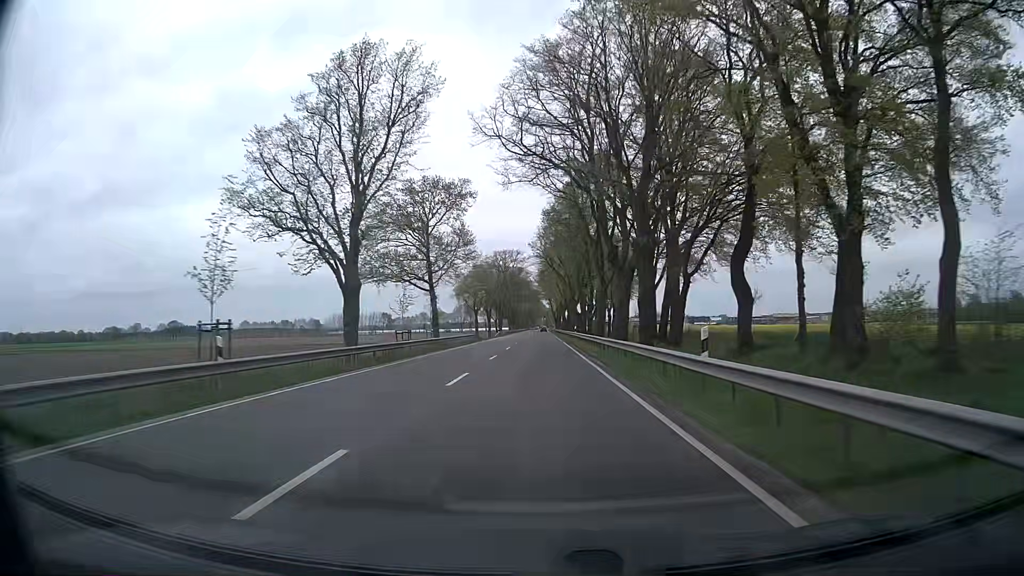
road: primary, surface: asphalt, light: Day
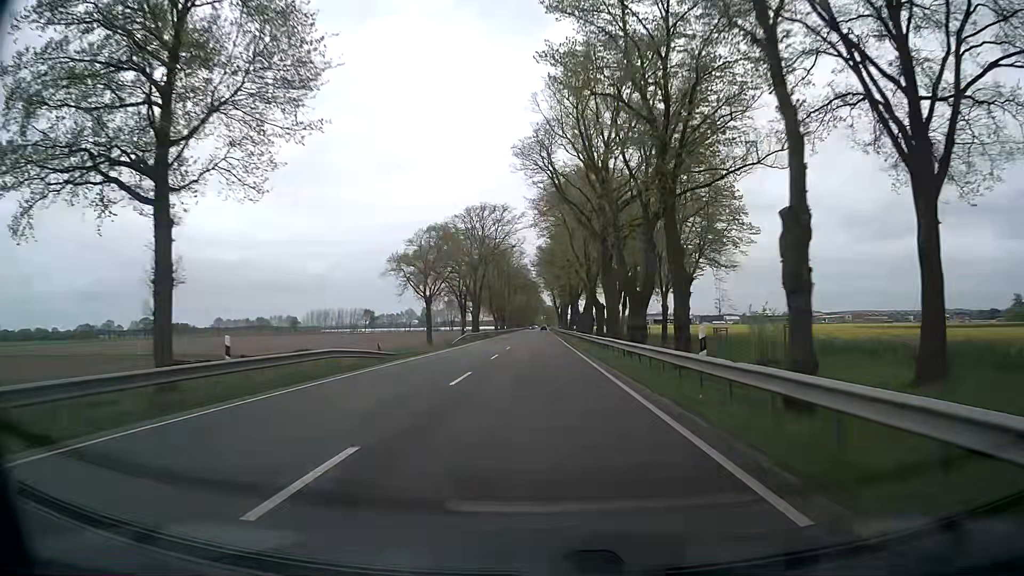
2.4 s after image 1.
(+0.1, +47.9) m; 0°
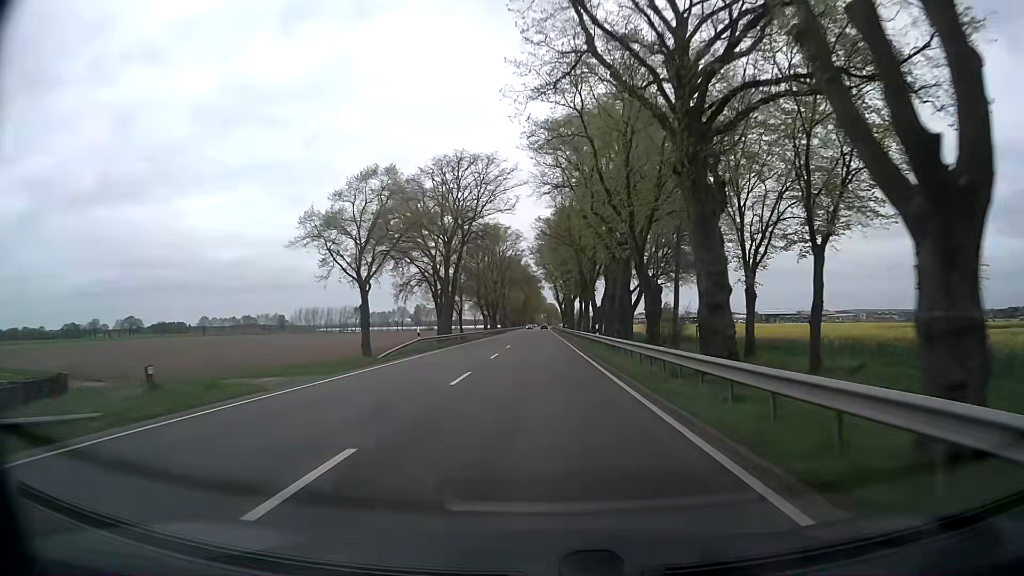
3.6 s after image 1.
(0.0, +24.2) m; 0°
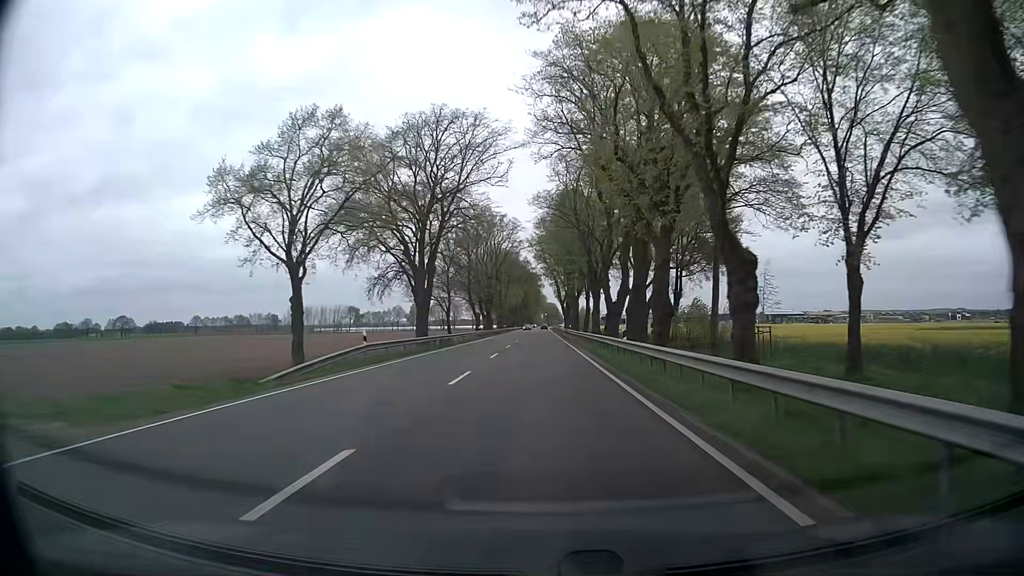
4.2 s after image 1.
(0.0, +12.1) m; 0°
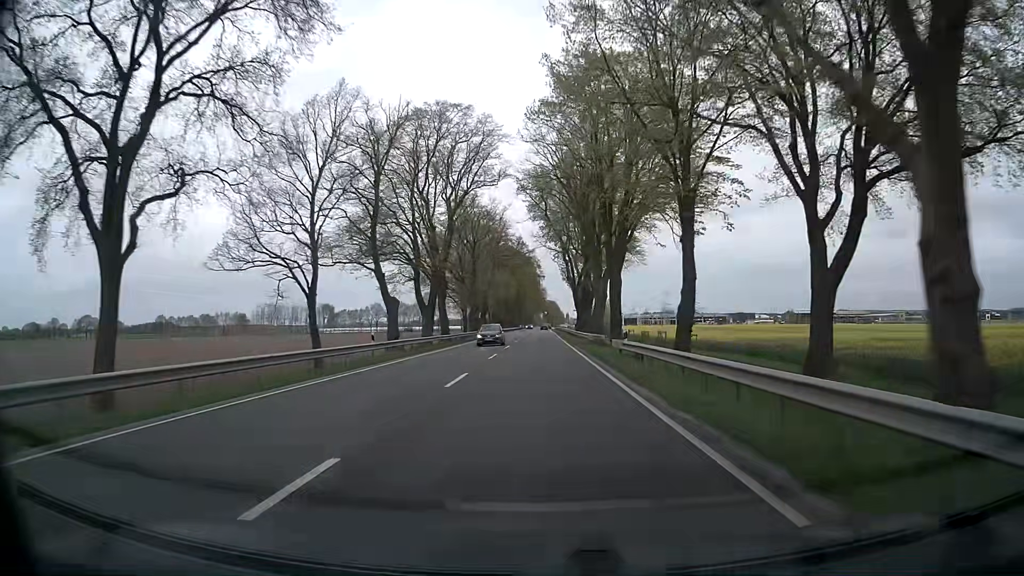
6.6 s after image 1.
(-0.1, +48.6) m; -1°
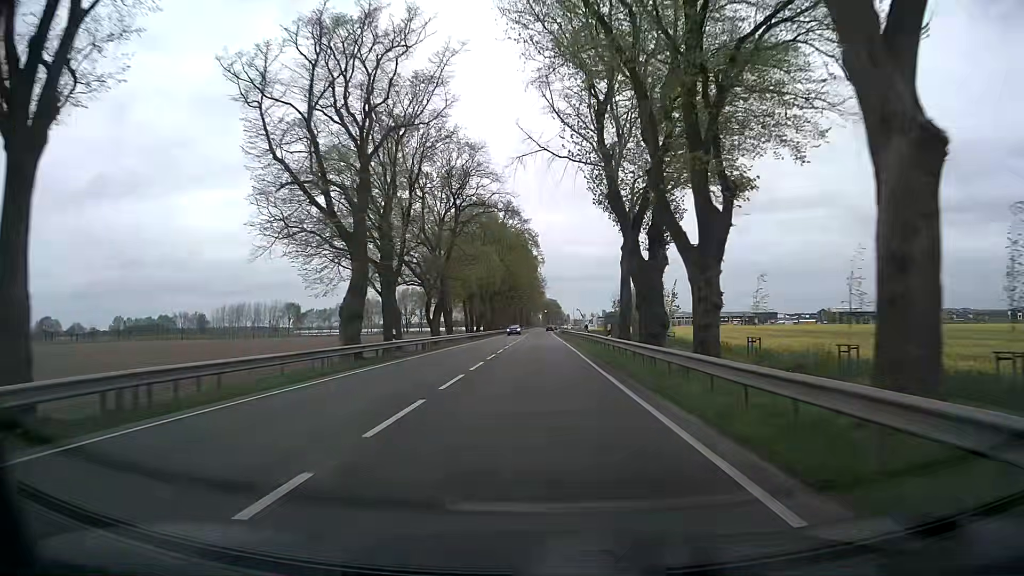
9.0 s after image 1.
(+0.4, +48.8) m; +1°
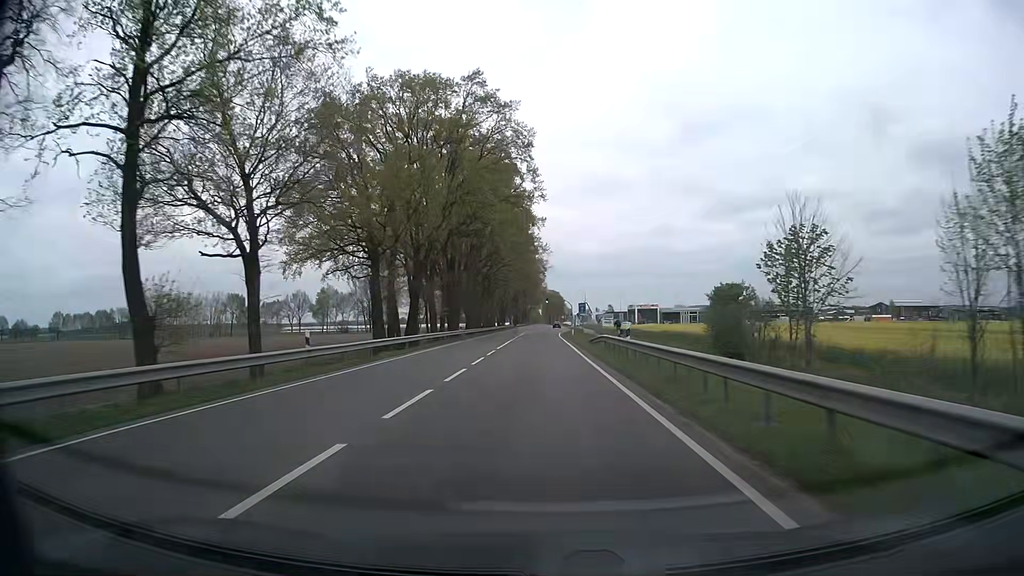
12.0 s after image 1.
(+0.2, +59.3) m; 0°
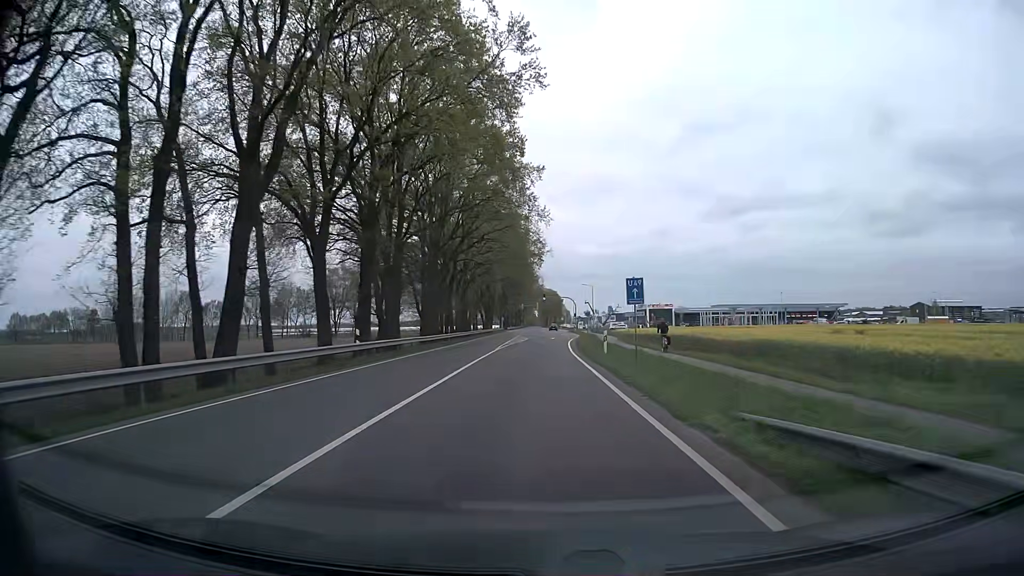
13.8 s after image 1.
(-0.1, +33.3) m; 0°
(0, +10) (0, +20) (0, +30) (0, +40) (+1, +50) (+1, +60) (+1, +70) (+2, +80) (+2, +90) (+2, +100) m
